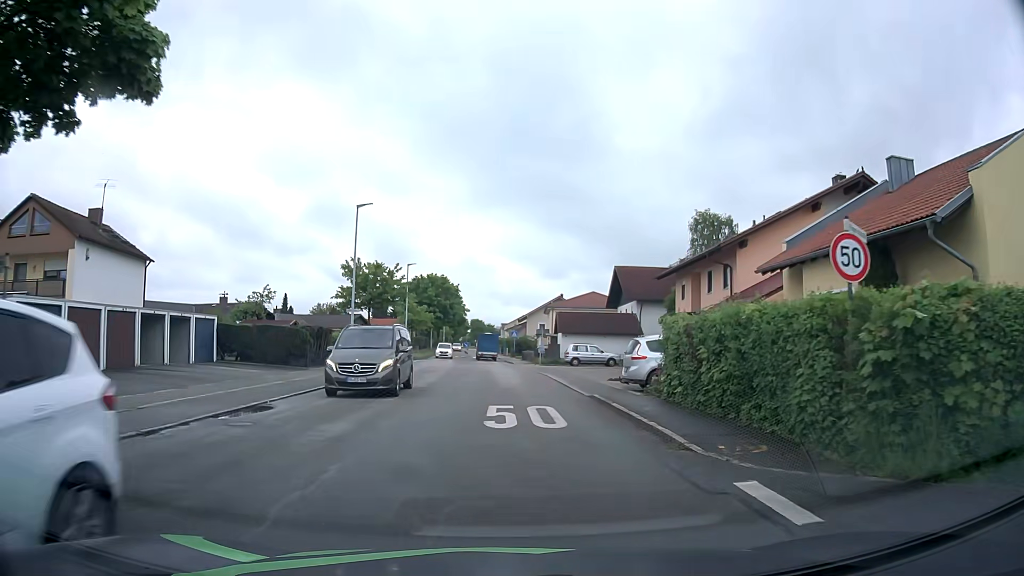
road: unclassified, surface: asphalt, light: Day
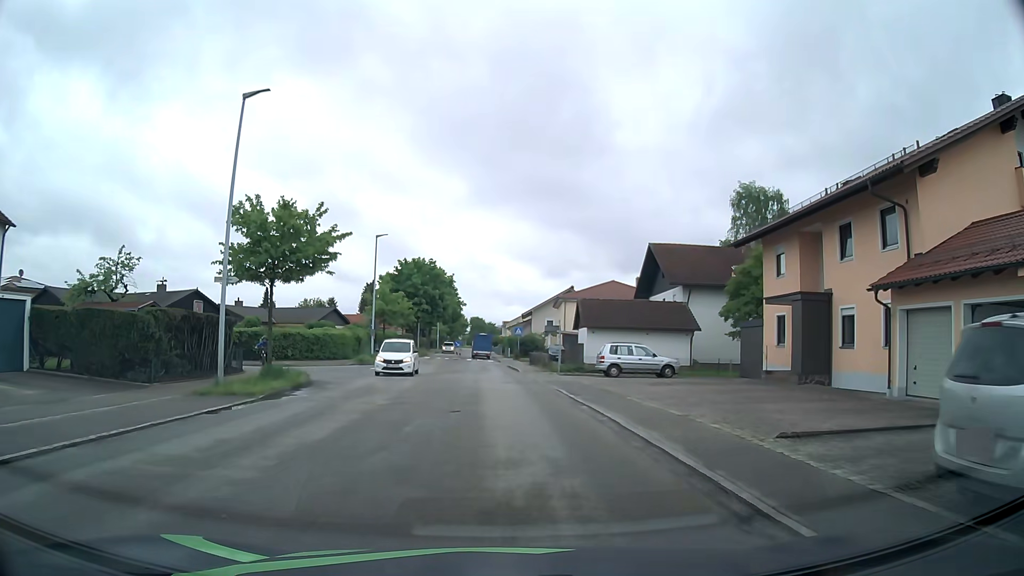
(0.0, +15.5) m; 0°
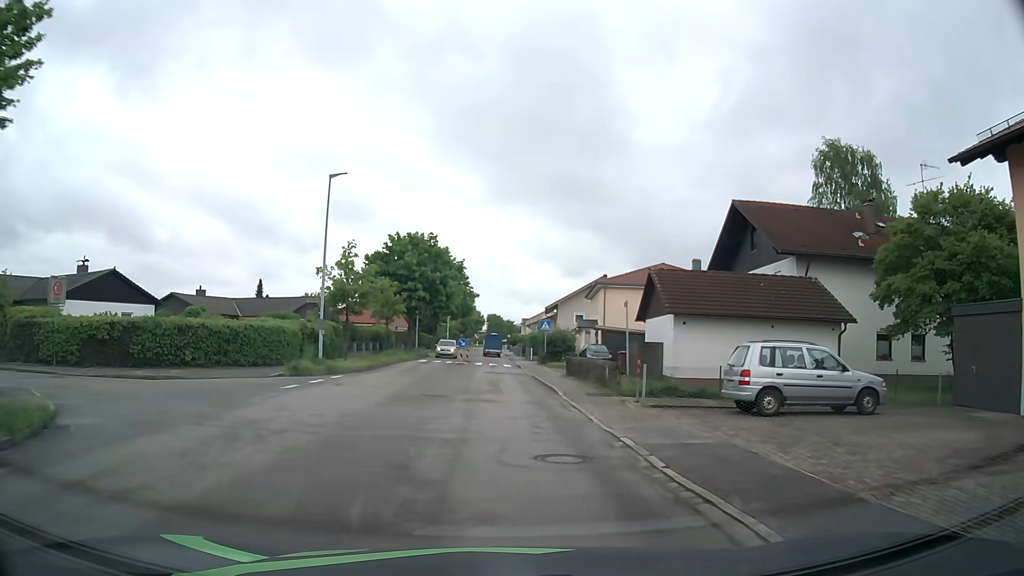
(-0.2, +16.2) m; -1°
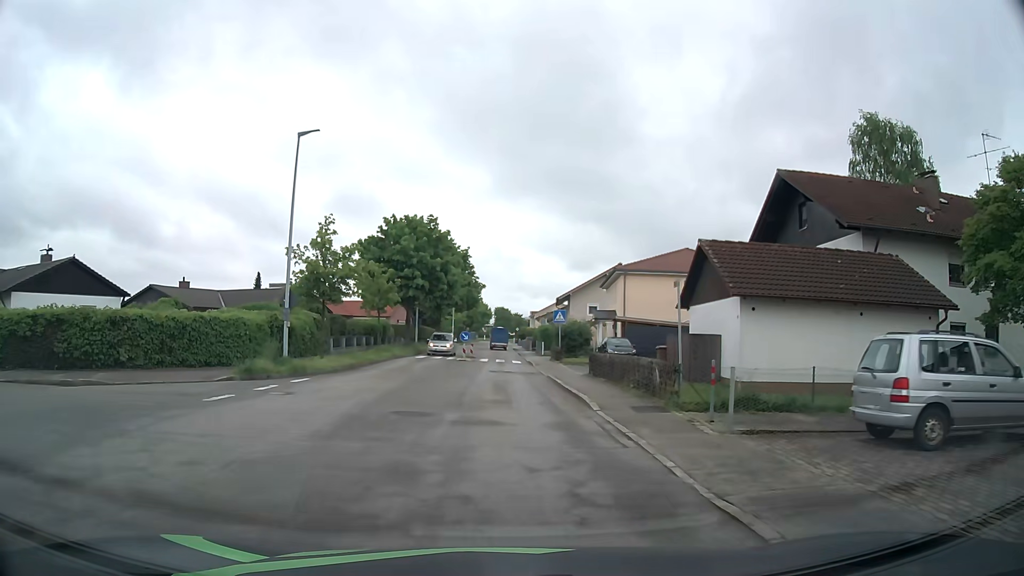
(-0.1, +5.6) m; -1°
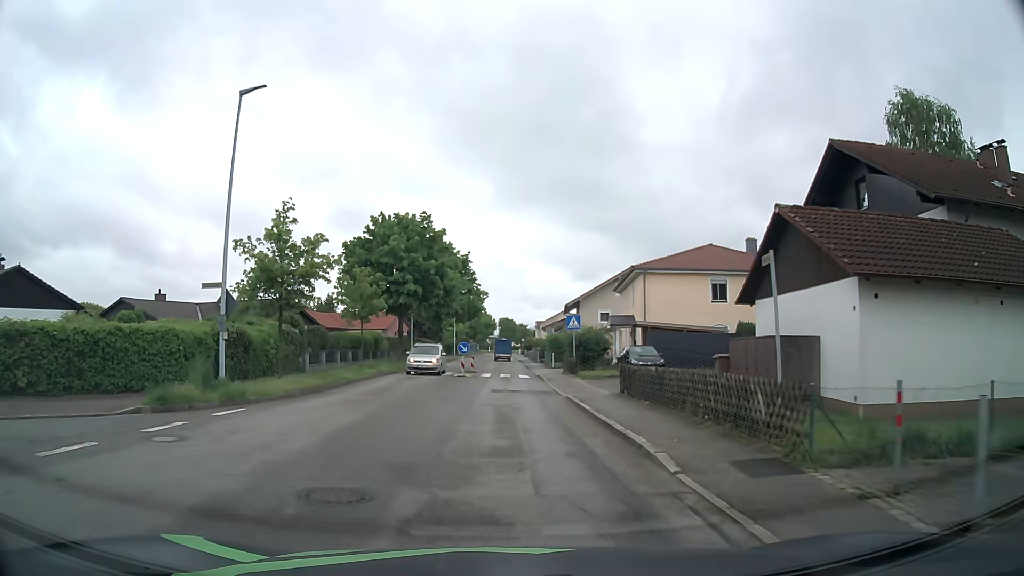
(0.0, +5.7) m; -1°
(0, +10) (0, +20) (0, +30) (0, +40) (0, +50) (0, +60) (0, +70) (0, +80) (0, +90) (0, +100) m
